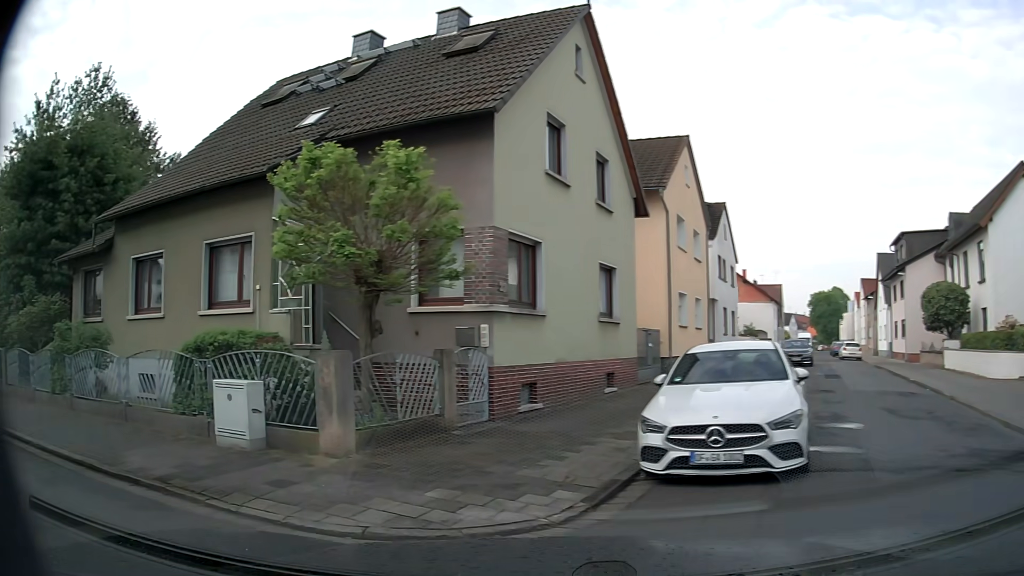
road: residential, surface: asphalt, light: Day
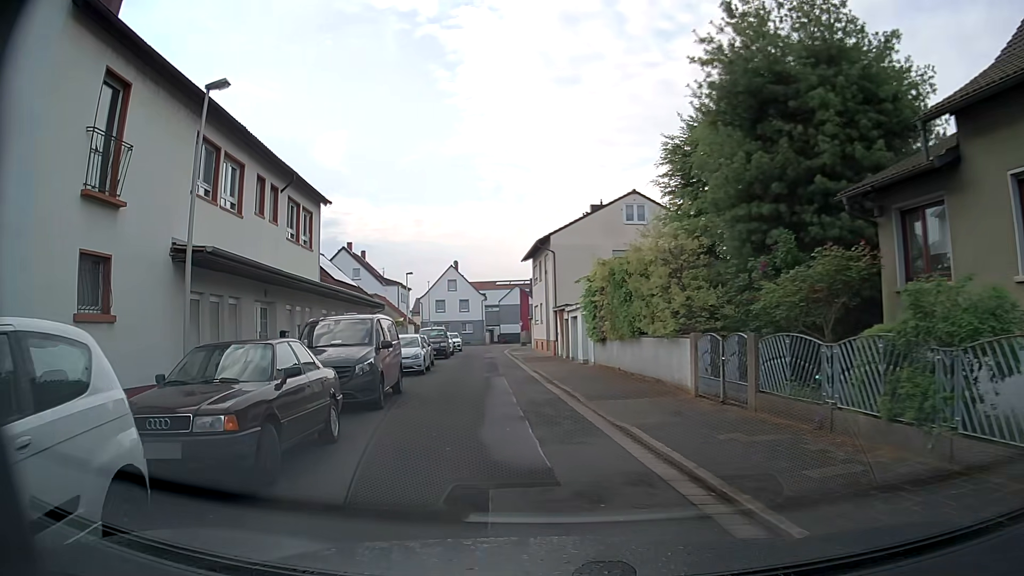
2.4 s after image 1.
(-5.1, +5.7) m; -66°
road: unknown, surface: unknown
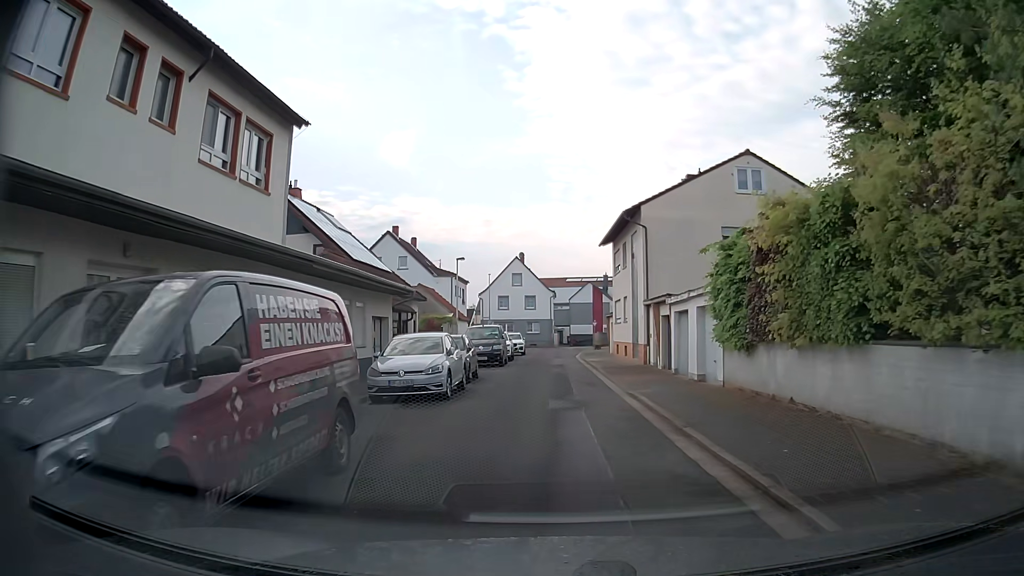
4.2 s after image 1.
(-0.7, +10.0) m; -5°
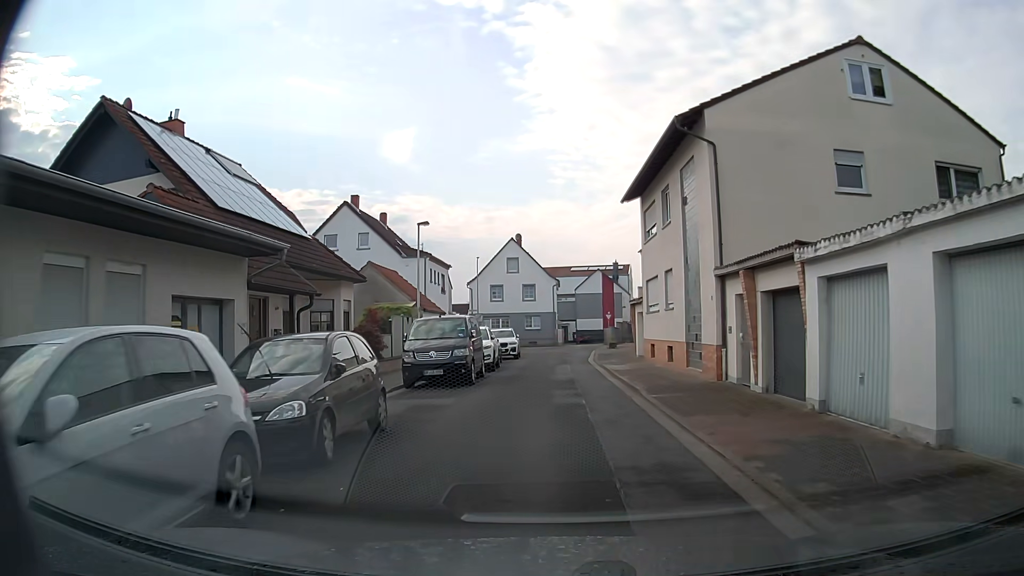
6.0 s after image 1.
(-0.1, +12.9) m; -1°
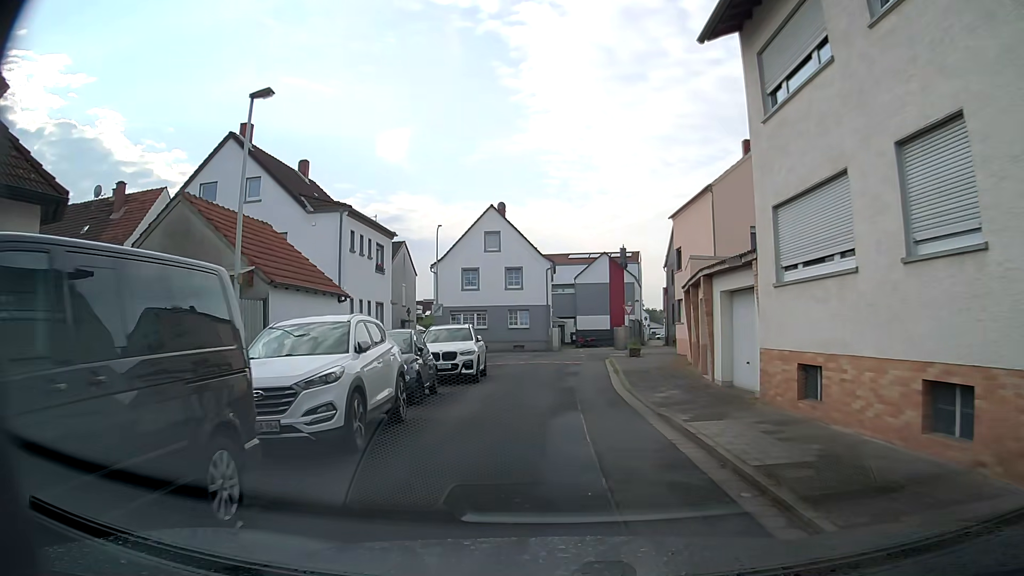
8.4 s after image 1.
(+0.1, +16.8) m; 0°
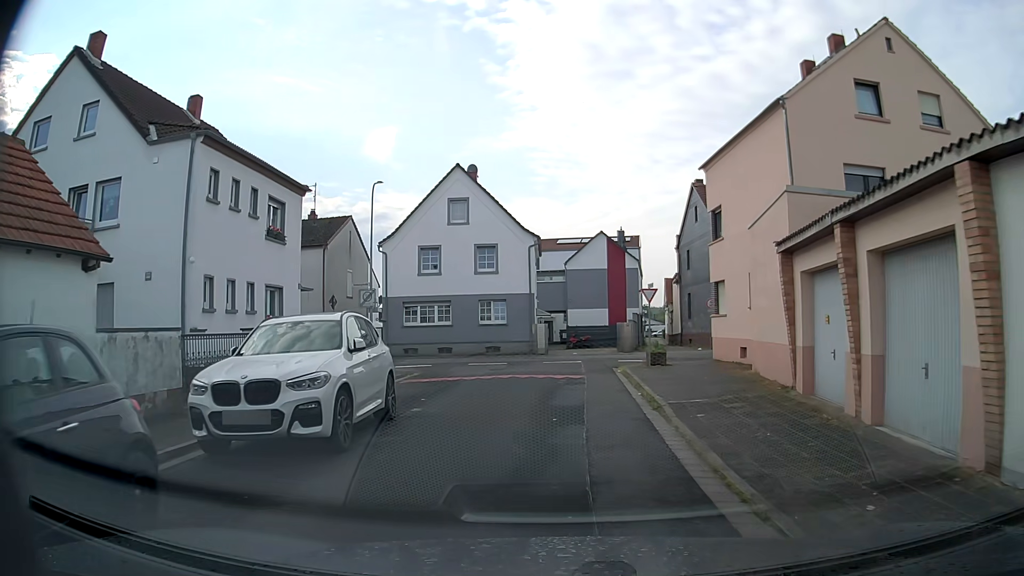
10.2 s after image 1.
(+0.2, +11.3) m; +1°
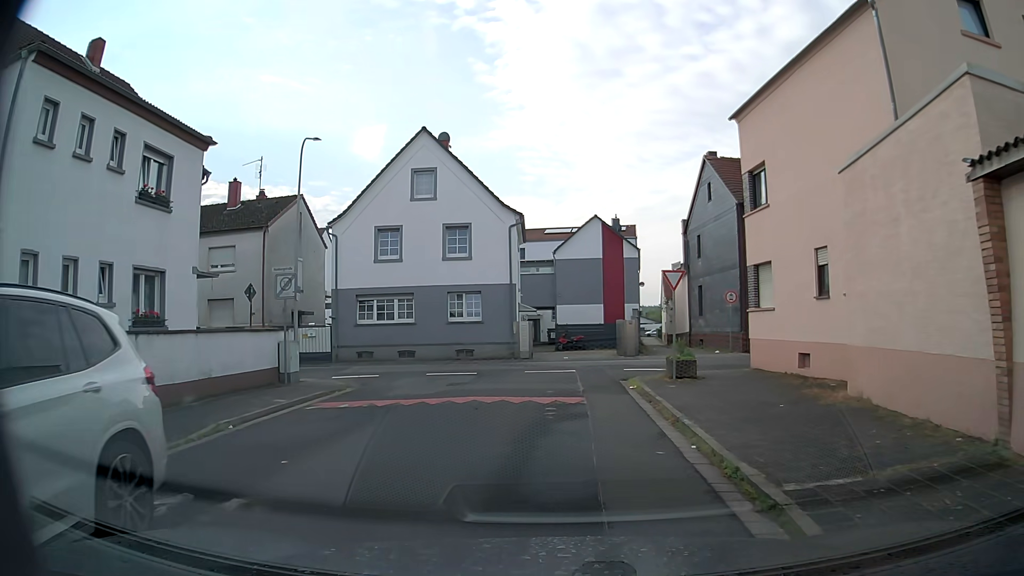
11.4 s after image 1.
(+0.1, +6.7) m; +2°
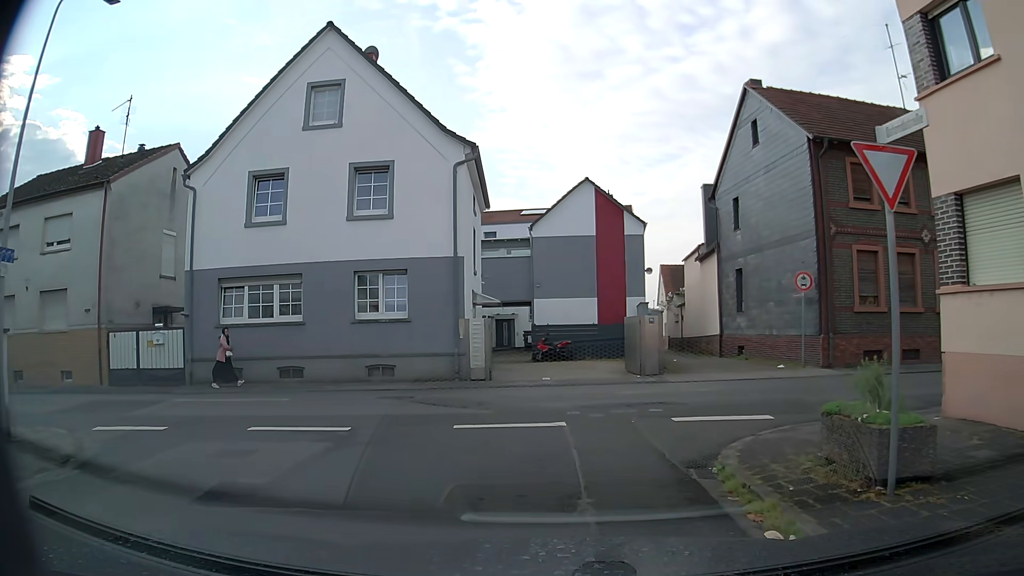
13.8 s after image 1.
(+0.1, +11.3) m; +2°
